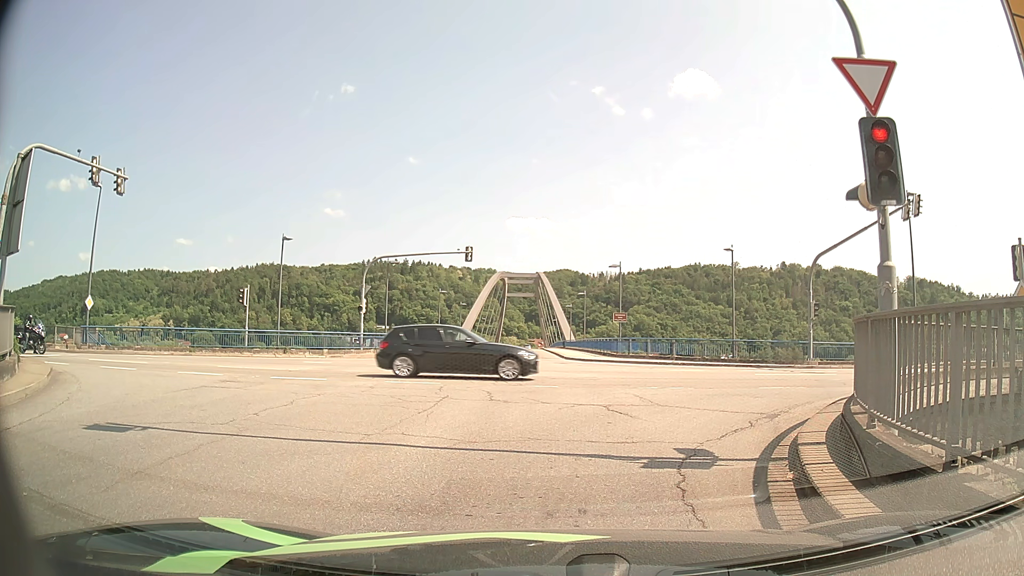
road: tertiary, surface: asphalt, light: Day
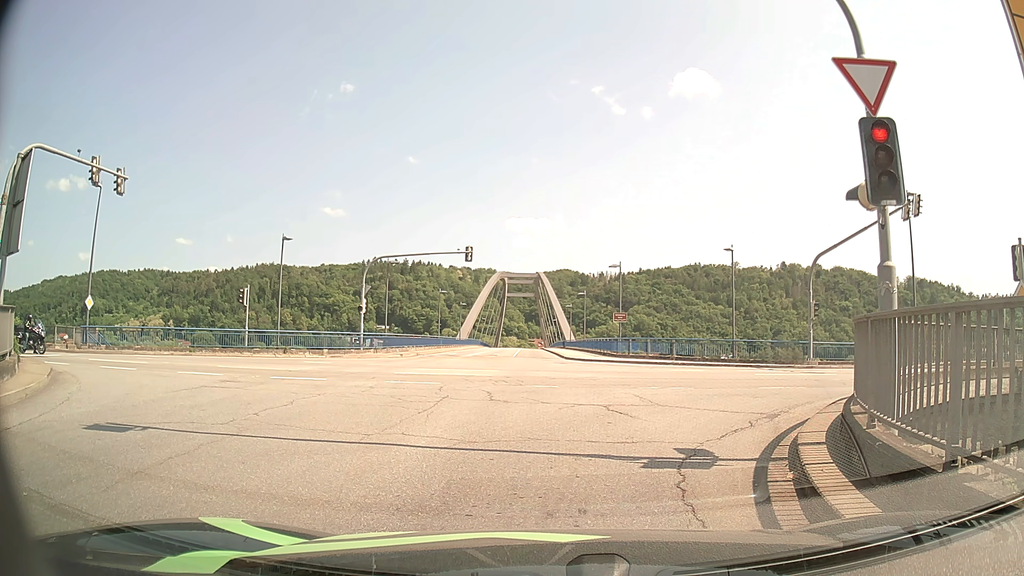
(0.0, 0.0) m; 0°
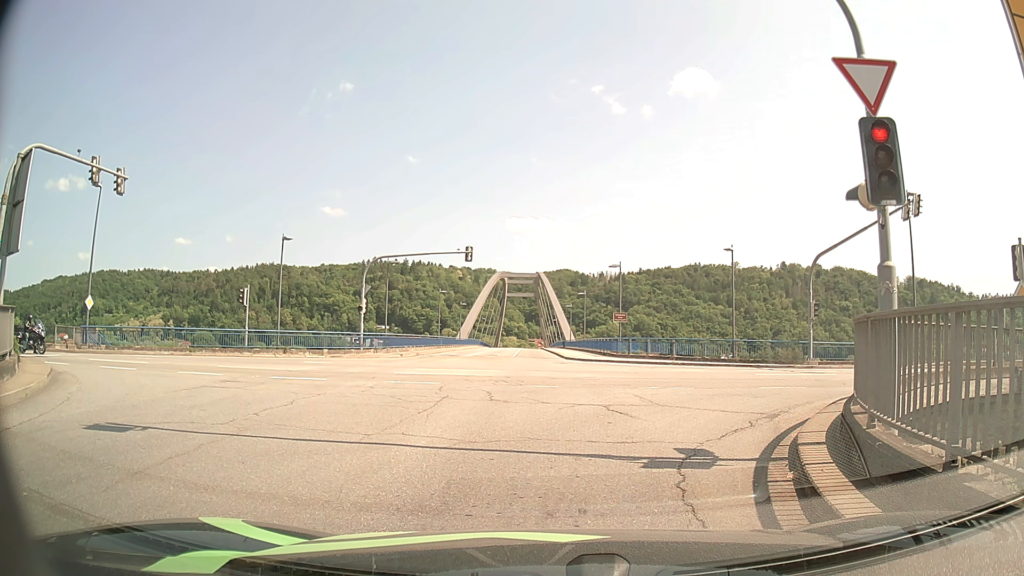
(0.0, 0.0) m; 0°
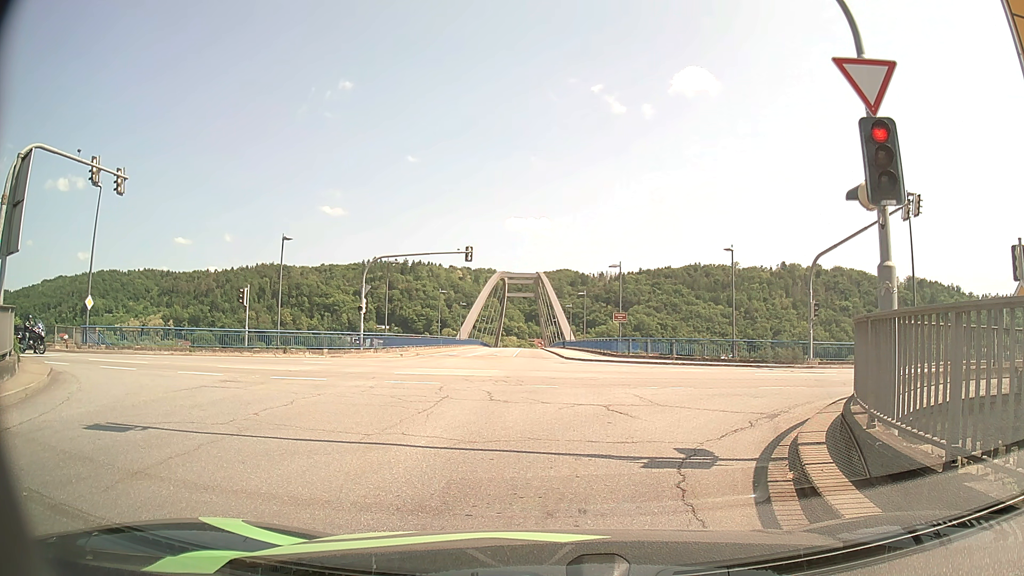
(0.0, 0.0) m; 0°
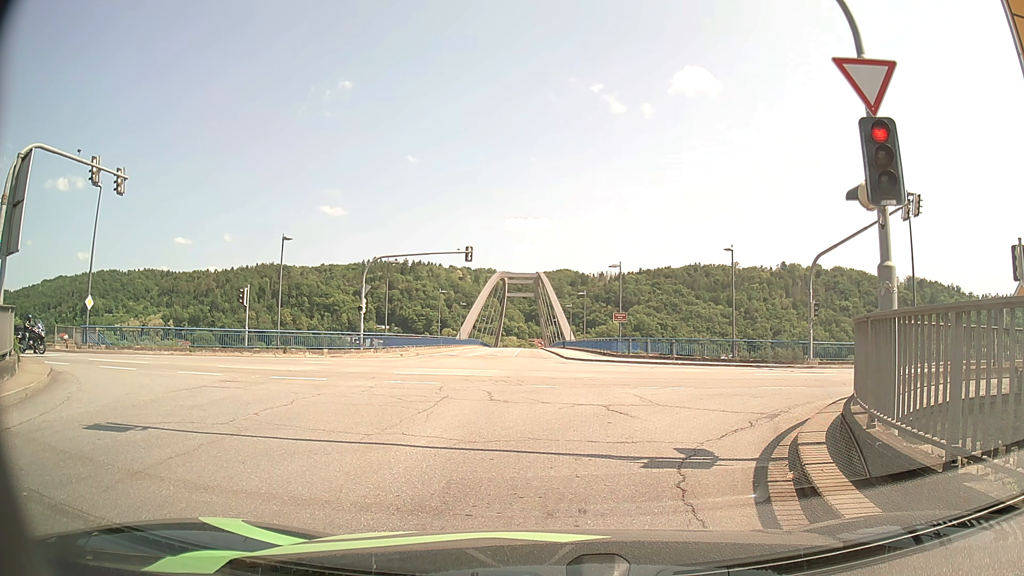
(0.0, 0.0) m; 0°
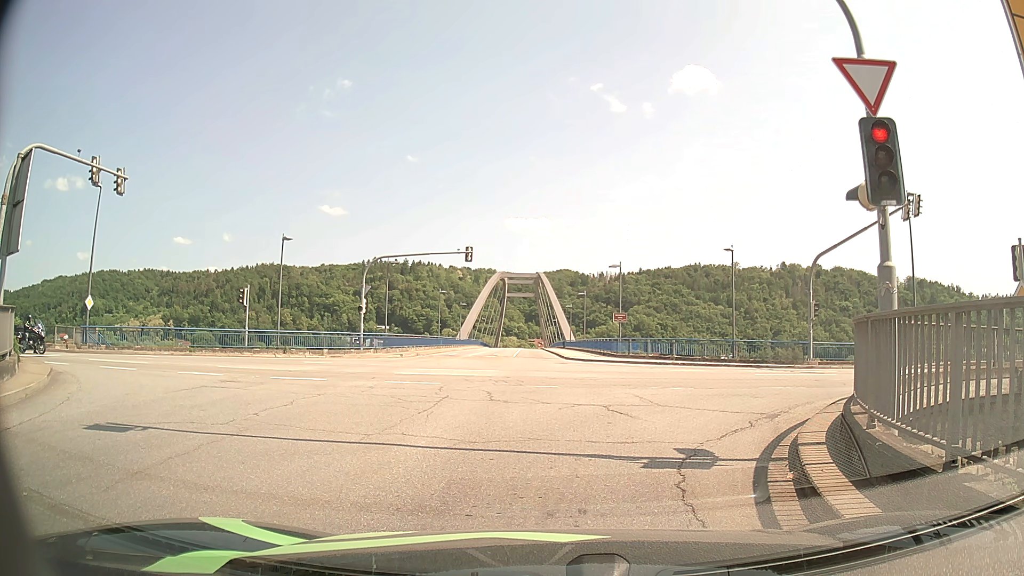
(0.0, 0.0) m; 0°
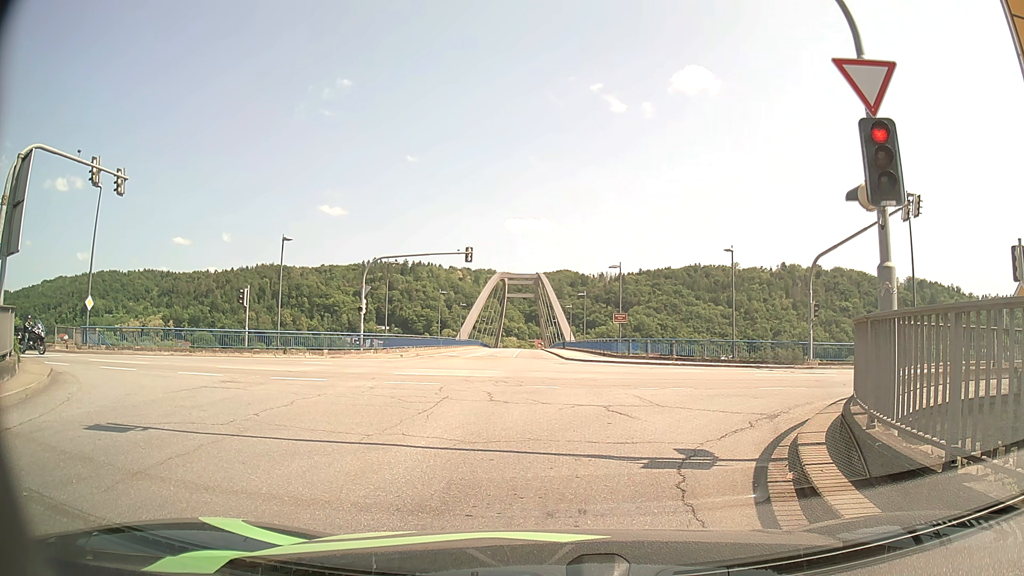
(0.0, 0.0) m; 0°
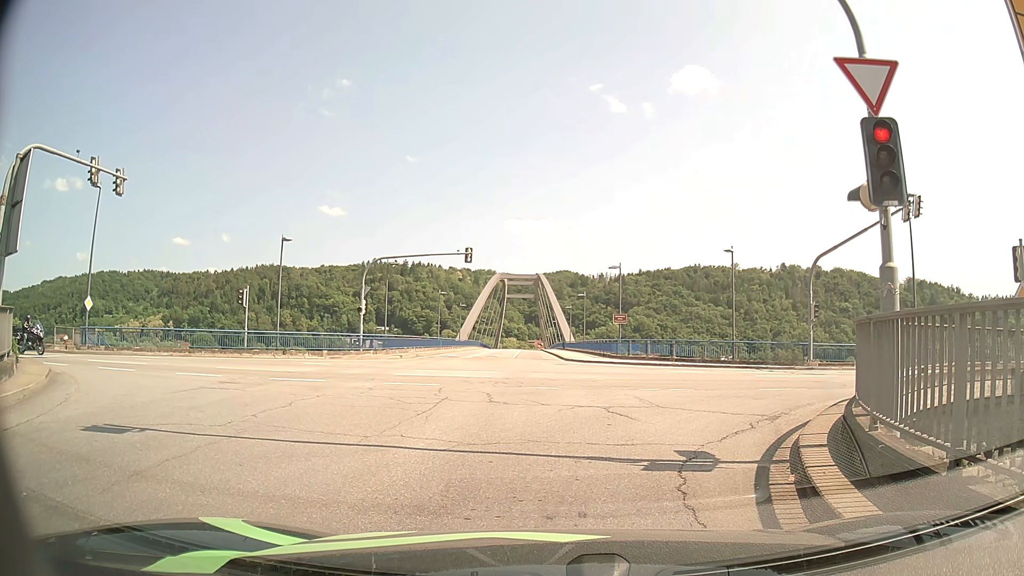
(0.0, 0.0) m; 0°
